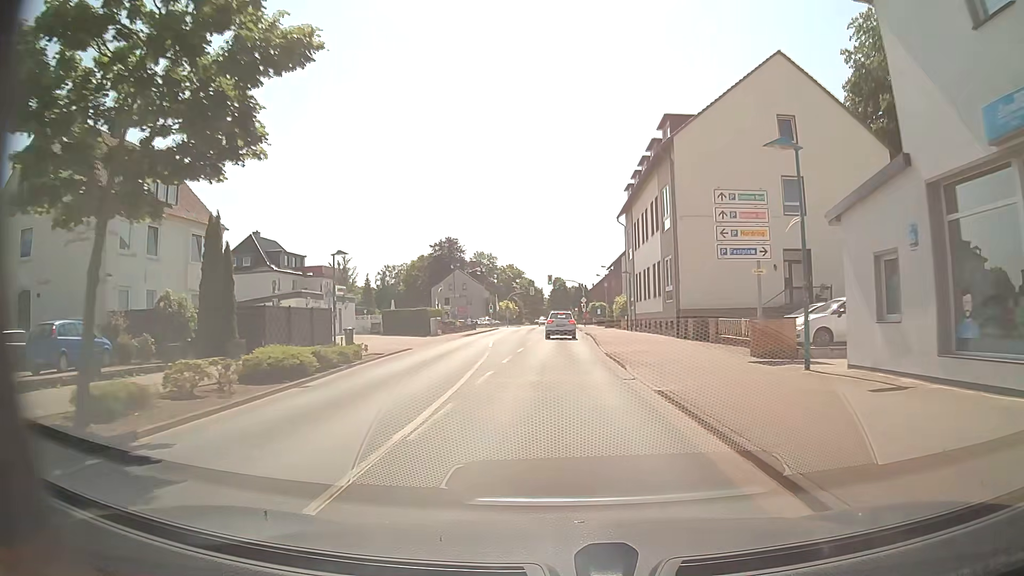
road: secondary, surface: asphalt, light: Day
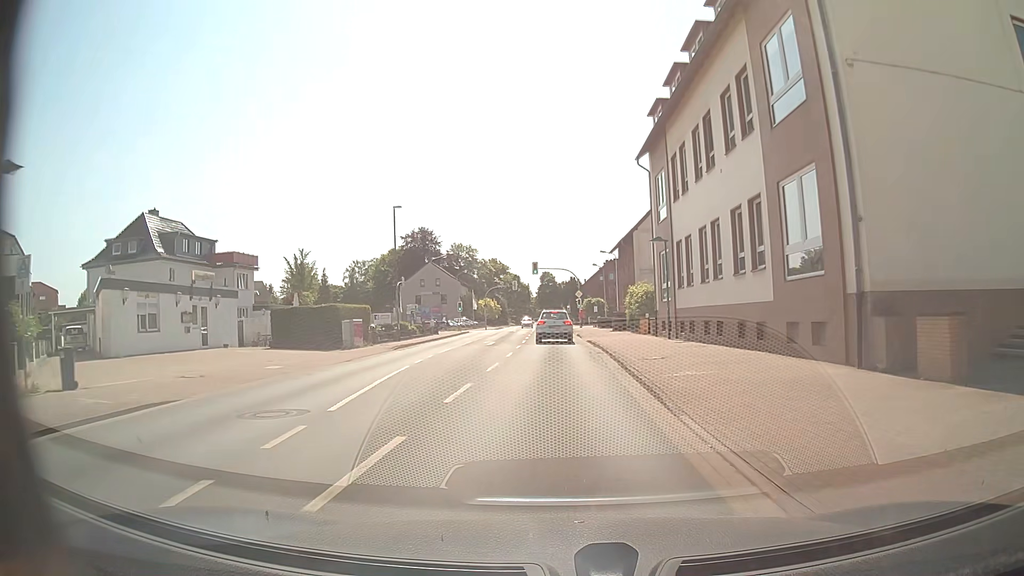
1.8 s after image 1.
(+0.1, +21.0) m; +1°
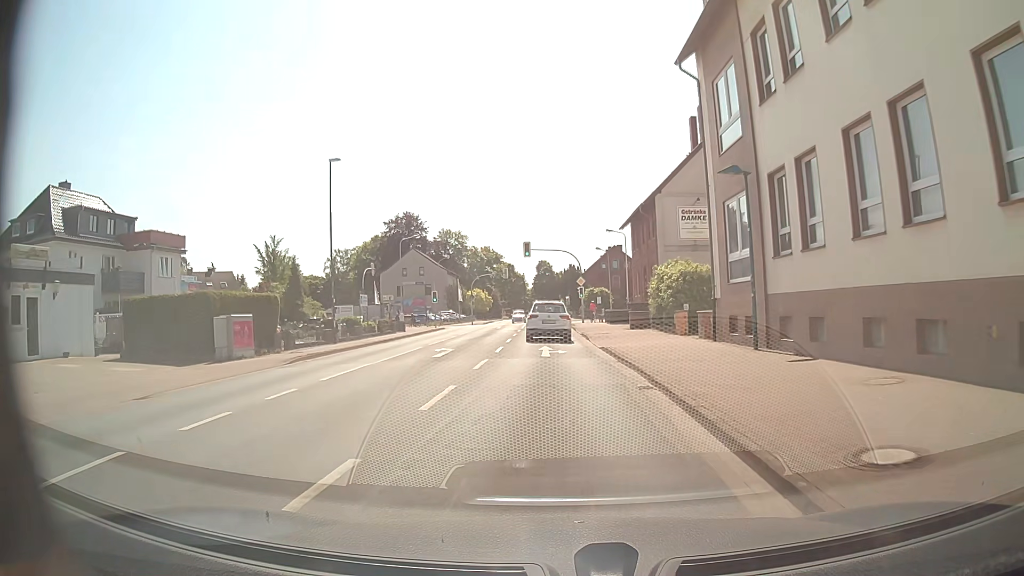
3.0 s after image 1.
(+0.1, +13.5) m; 0°
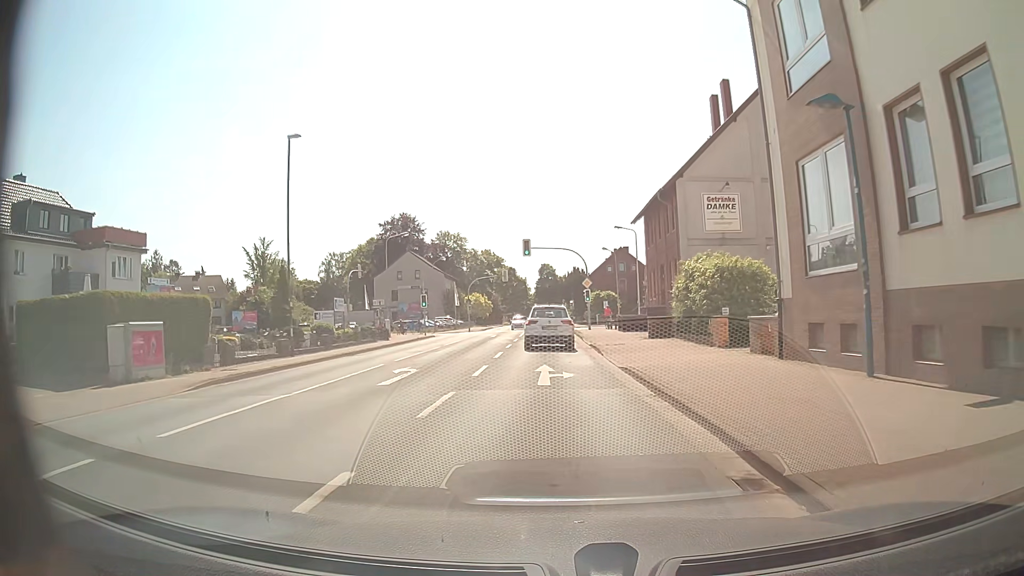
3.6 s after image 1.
(0.0, +6.2) m; 0°
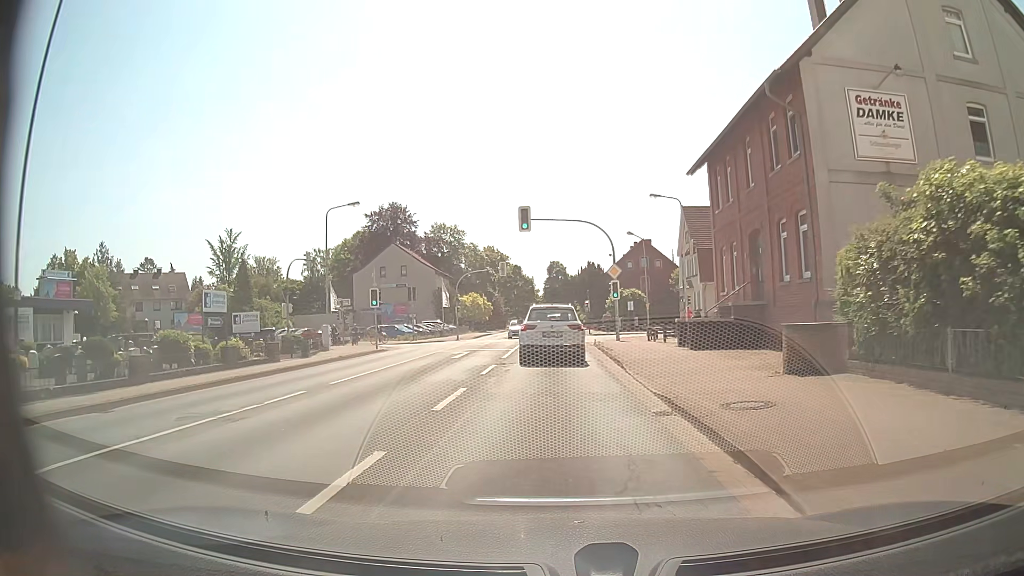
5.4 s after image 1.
(0.0, +17.1) m; 0°
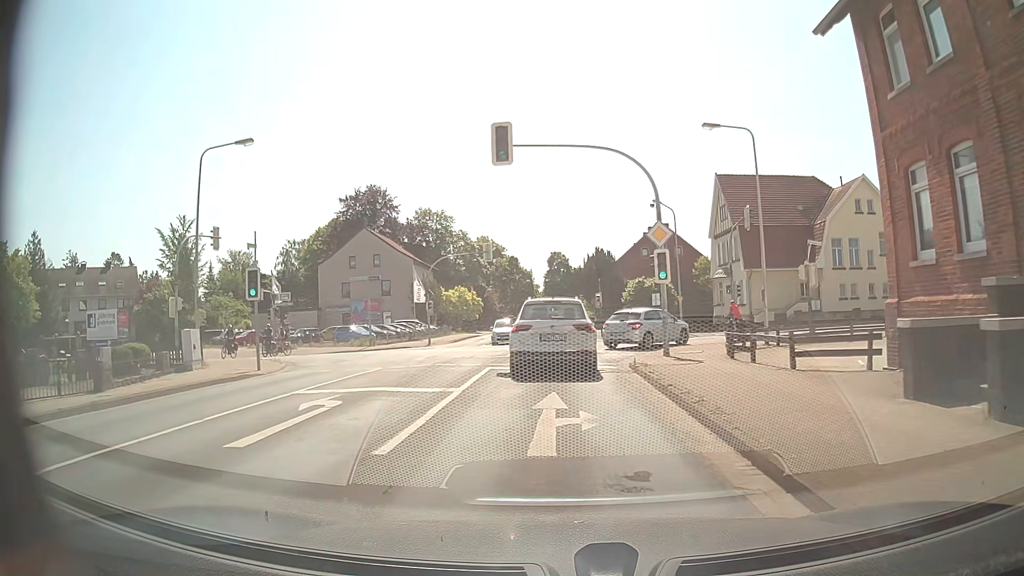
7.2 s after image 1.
(0.0, +15.2) m; 0°
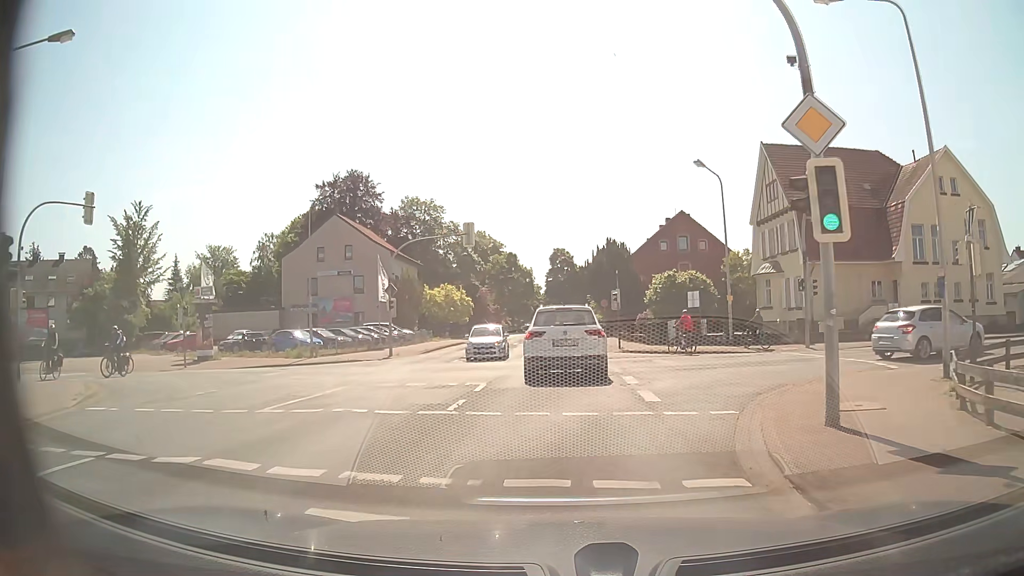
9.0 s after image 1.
(-0.1, +12.4) m; -1°
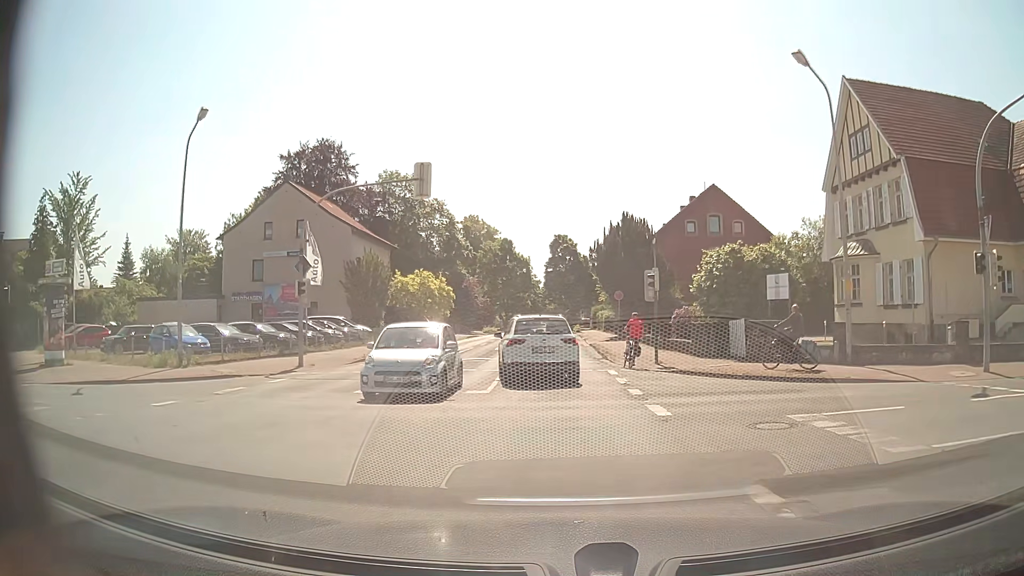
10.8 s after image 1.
(+0.1, +13.8) m; 0°
(0, +10) (0, +20) (0, +30) (0, +40) (0, +50) (0, +60) (0, +70) (0, +80) (0, +90) (+1, +100) m
